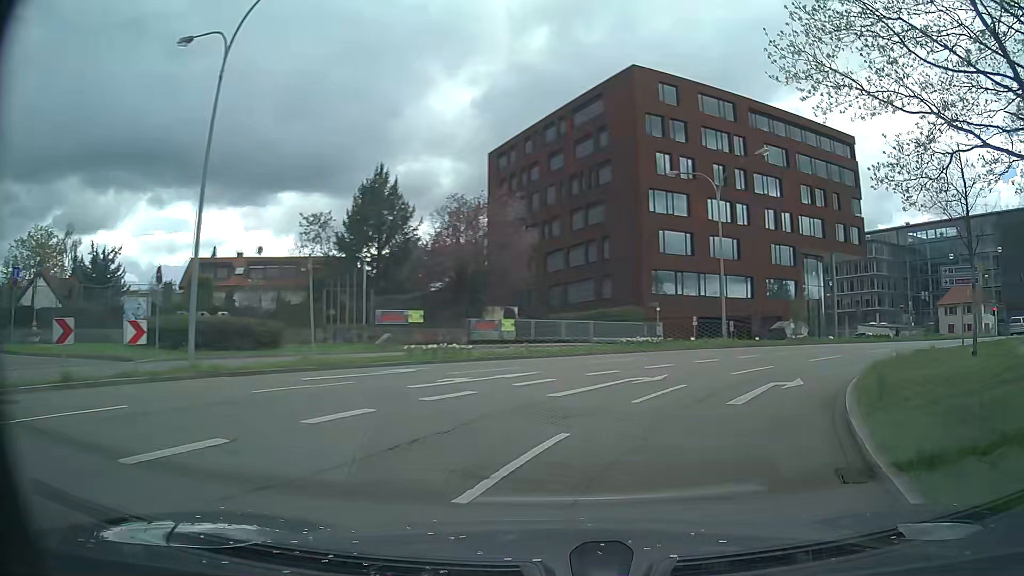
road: trunk_link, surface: asphalt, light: Day
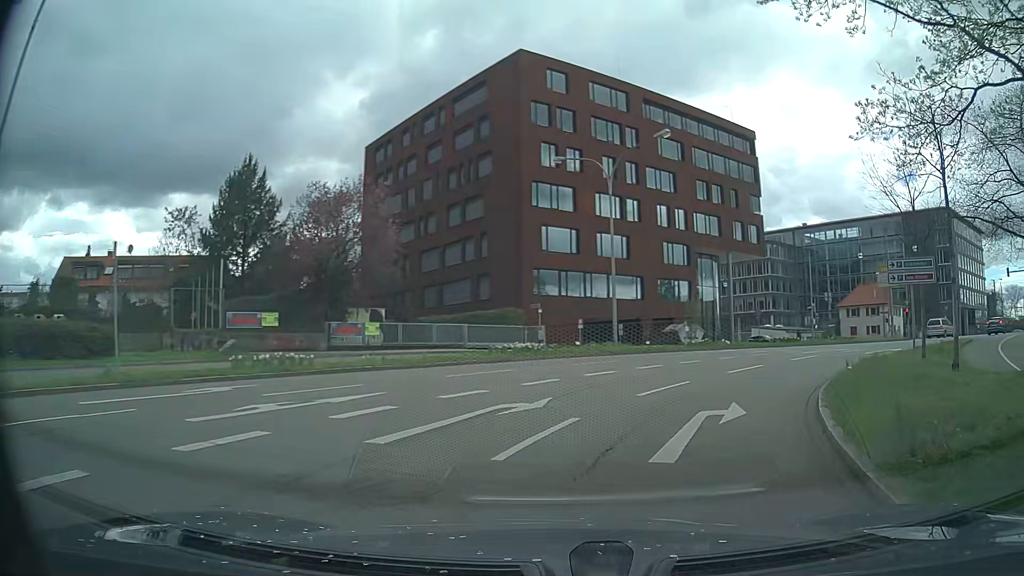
(+0.4, +4.1) m; +11°
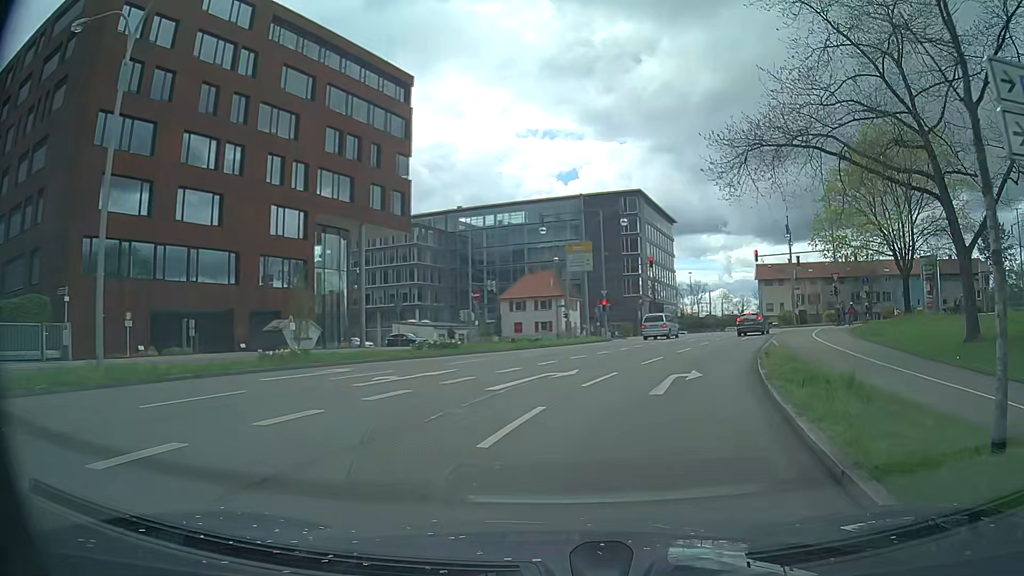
(+4.5, +16.0) m; +30°
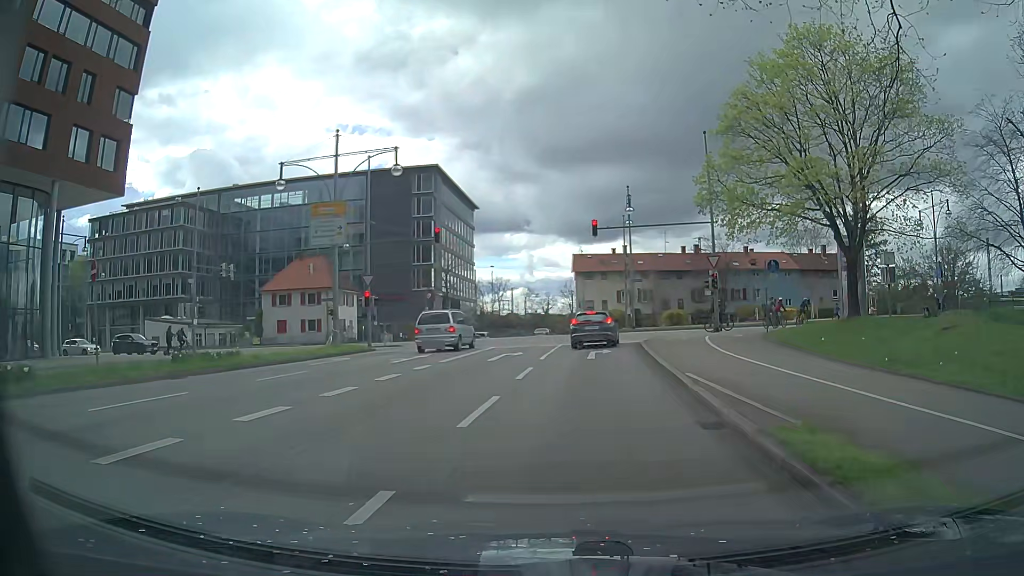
(+2.6, +16.1) m; +16°
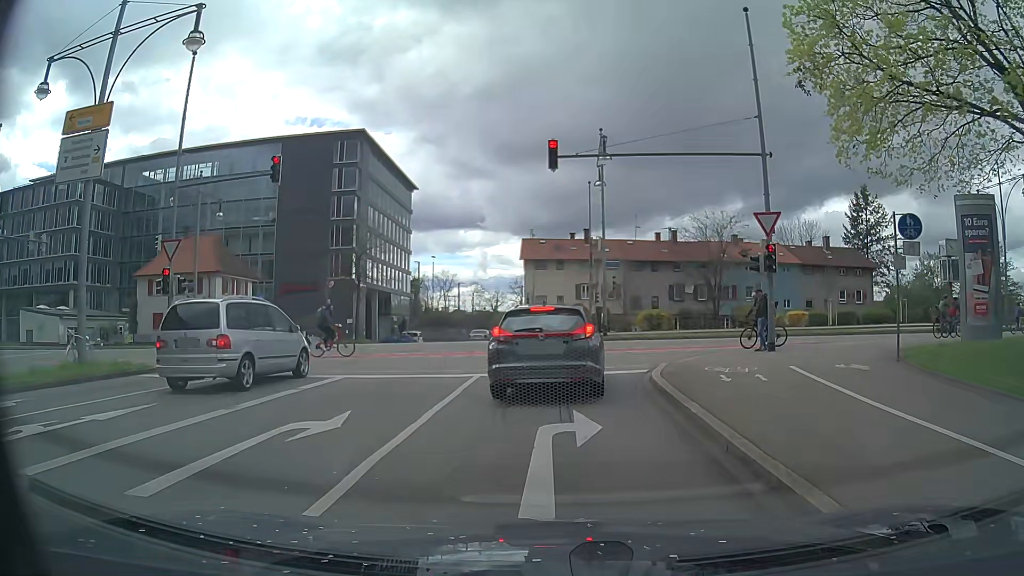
(+1.0, +15.4) m; +5°
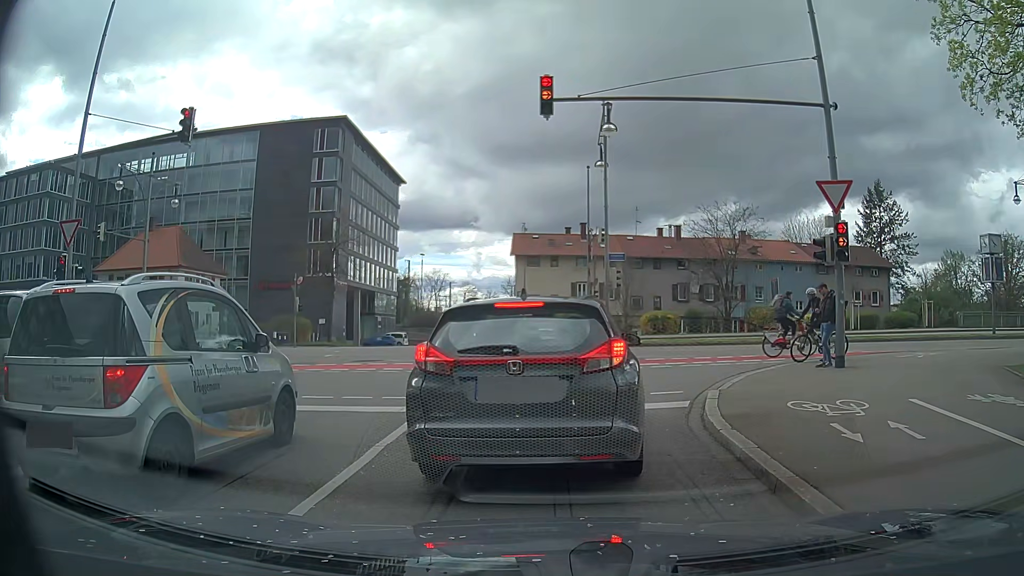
(0.0, +4.8) m; -2°
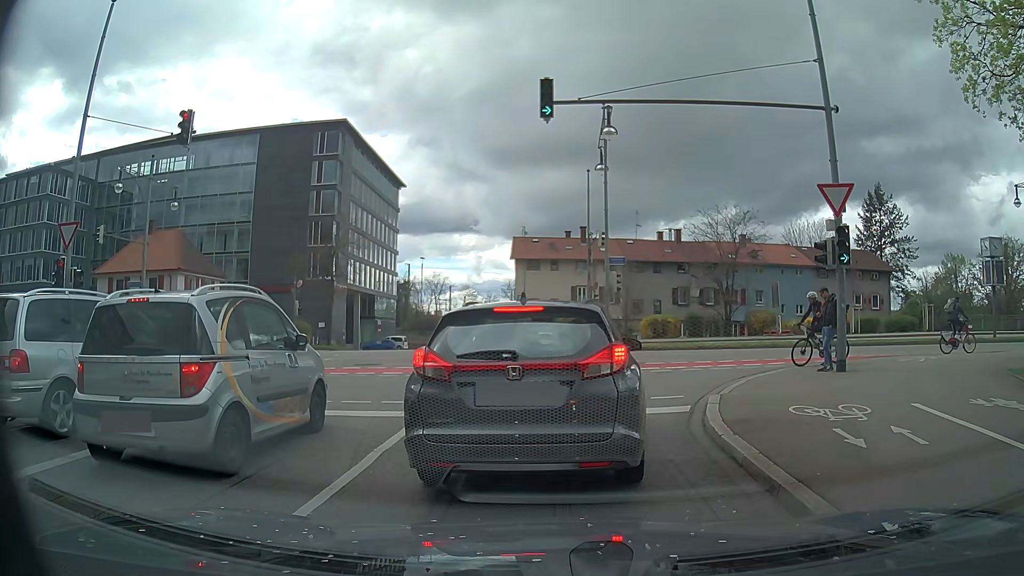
(0.0, +0.2) m; 0°
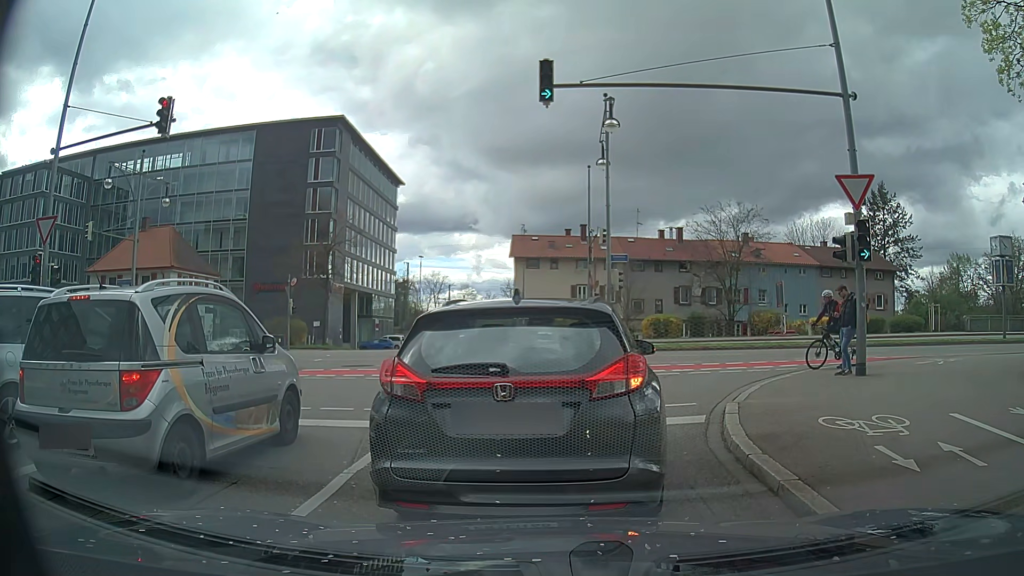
(0.0, +1.0) m; 0°
